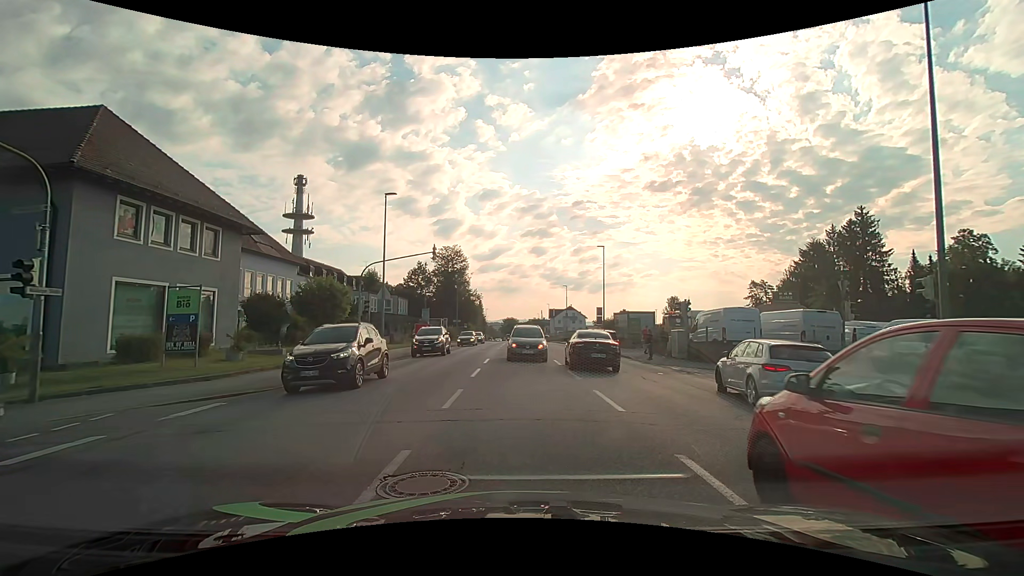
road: tertiary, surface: asphalt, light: Day
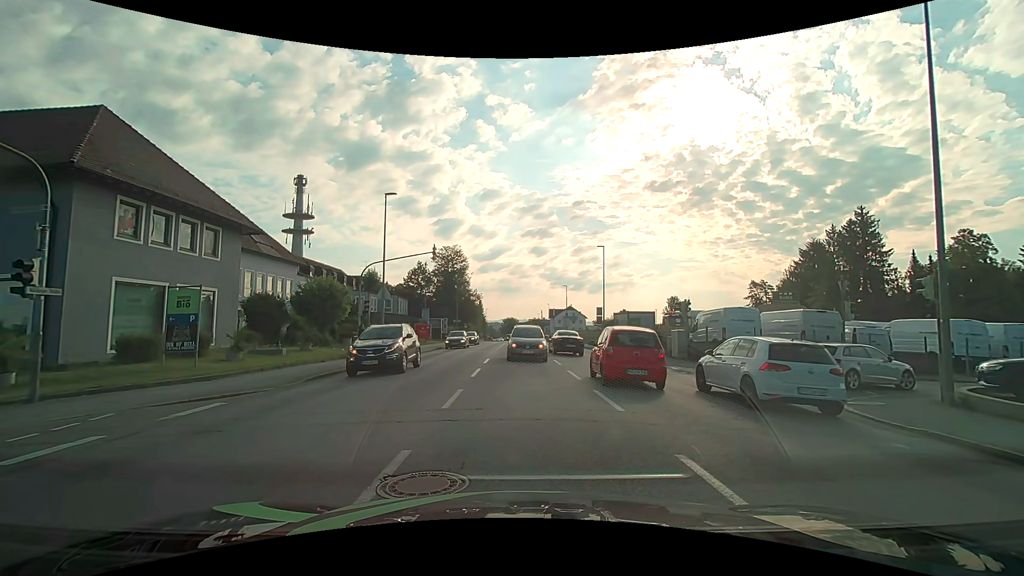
(0.0, 0.0) m; 0°
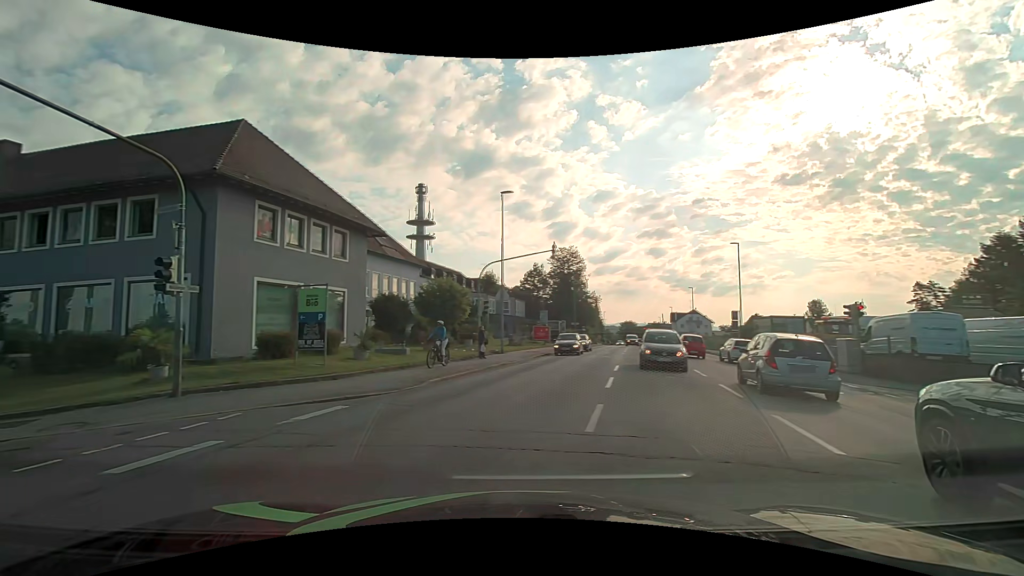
(-0.1, +1.9) m; -11°
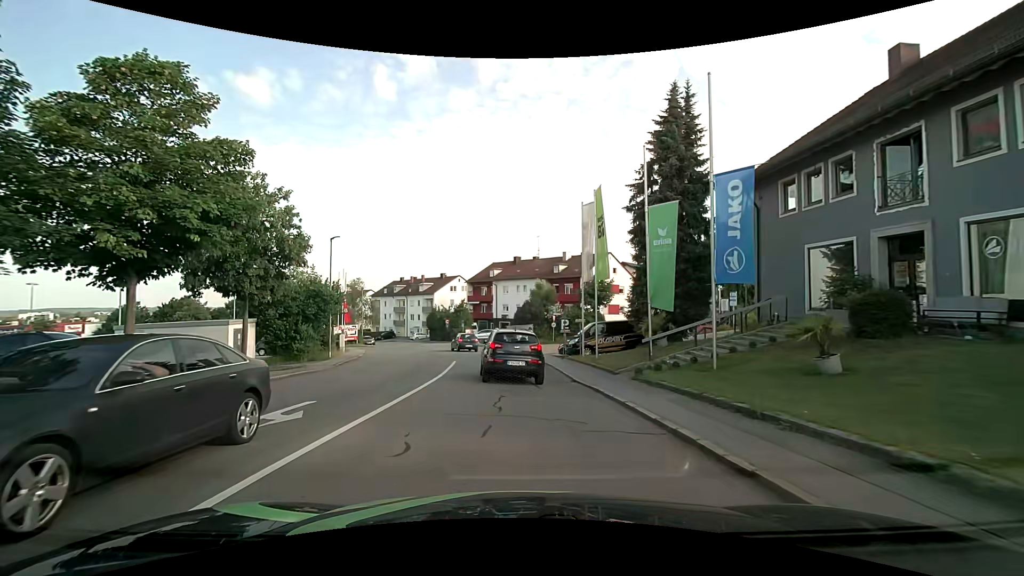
(-10.6, +7.8) m; -79°
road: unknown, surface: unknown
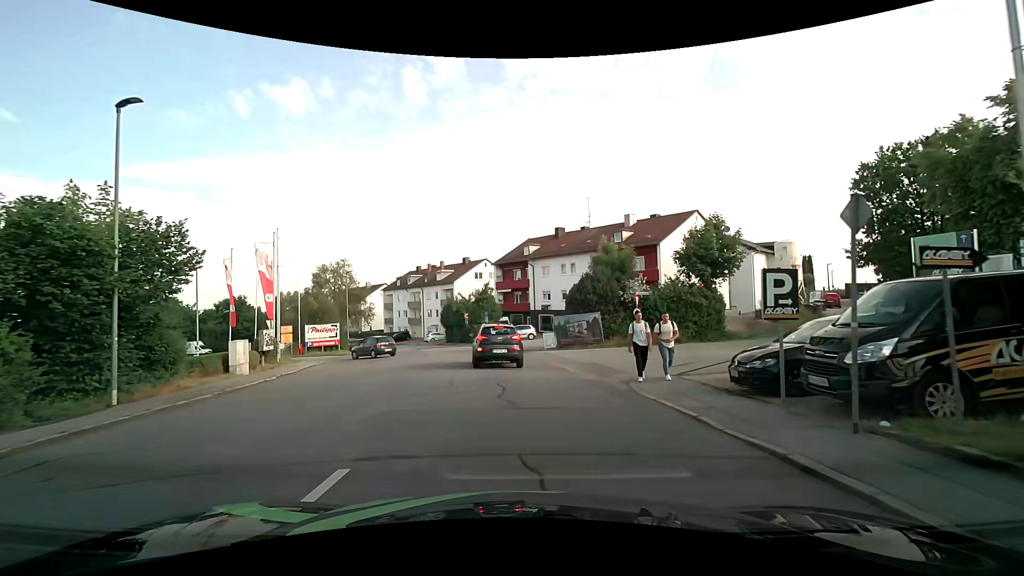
(-0.8, +21.0) m; -4°
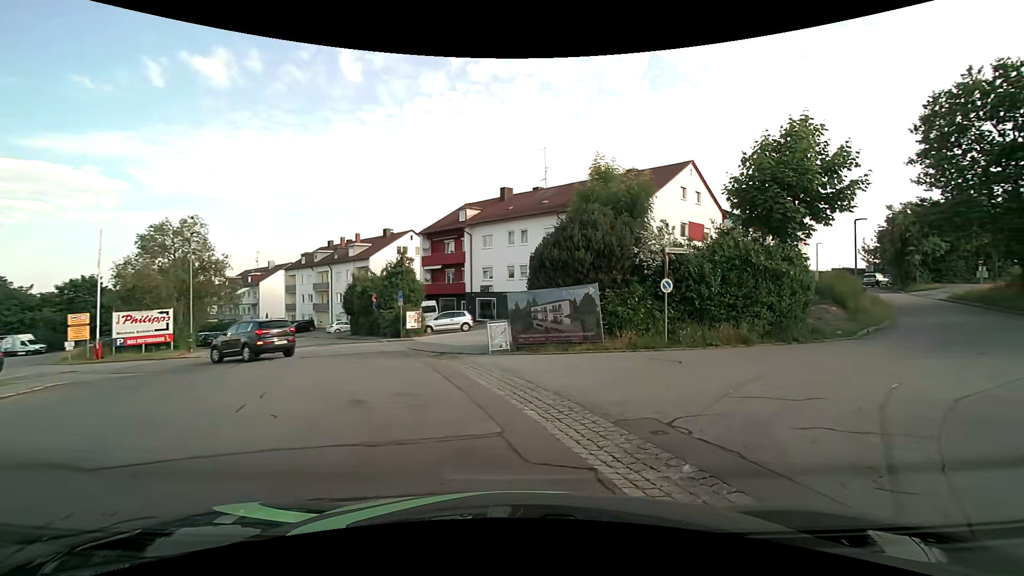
(+0.2, +13.8) m; +7°
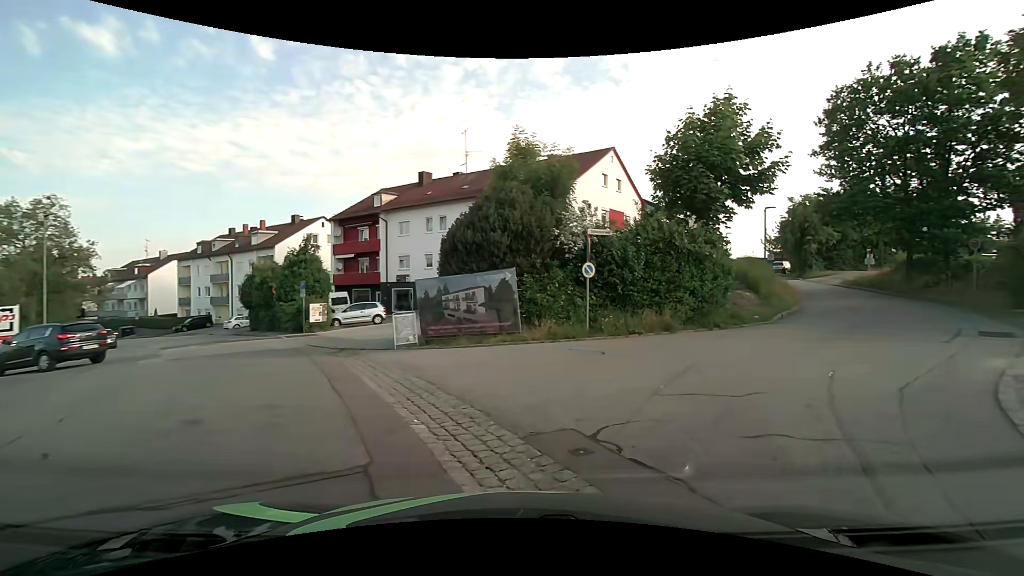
(+0.1, +1.5) m; +7°
